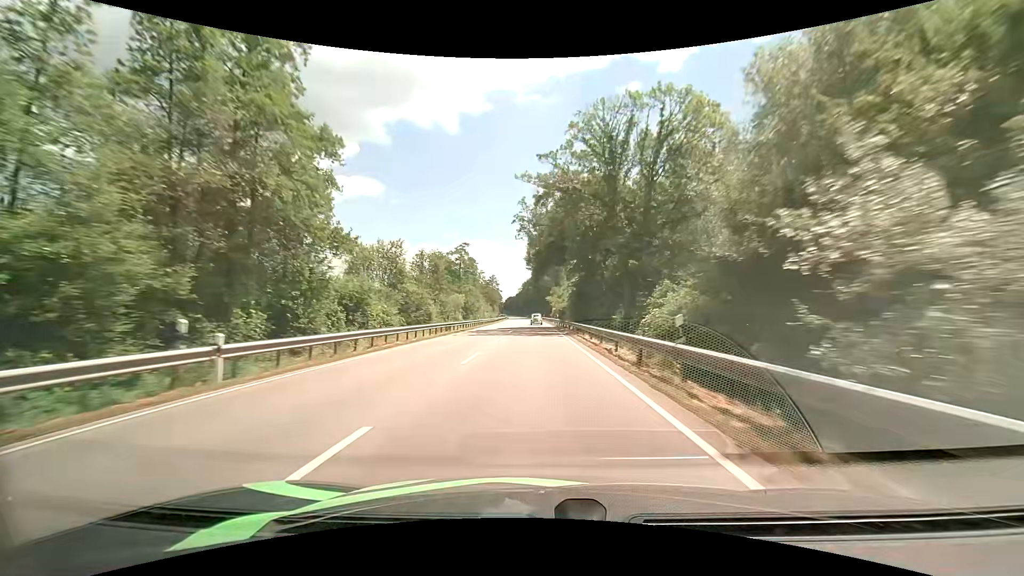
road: primary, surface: asphalt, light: Day
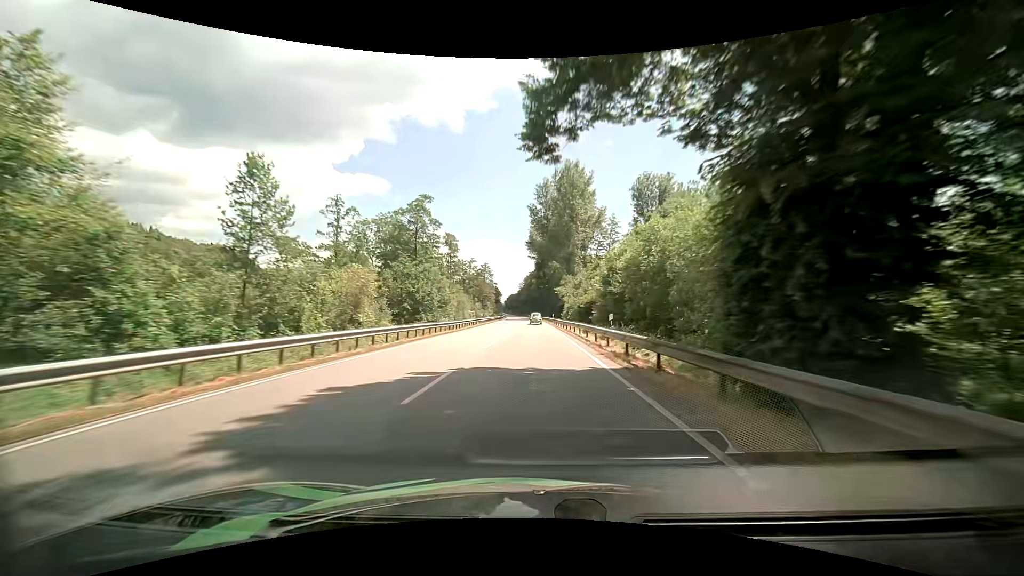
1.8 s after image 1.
(-0.3, +42.1) m; -1°
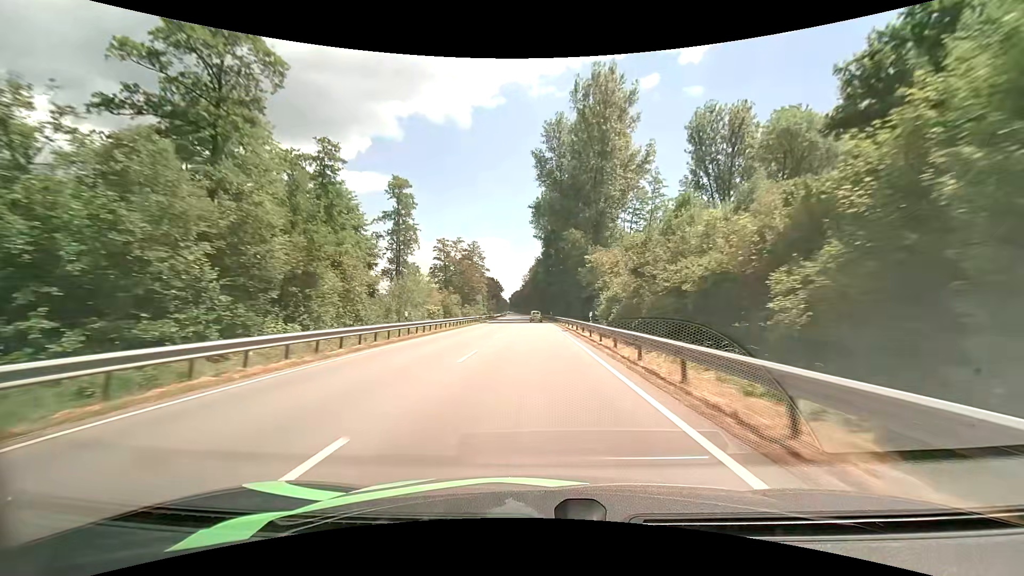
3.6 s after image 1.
(0.0, +42.0) m; -1°
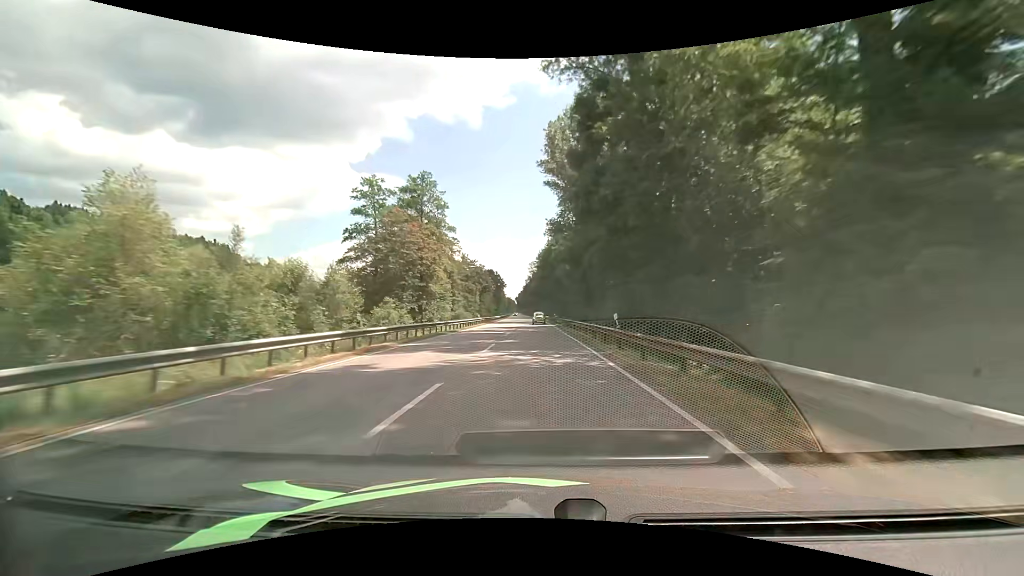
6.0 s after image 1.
(-0.4, +55.5) m; -1°
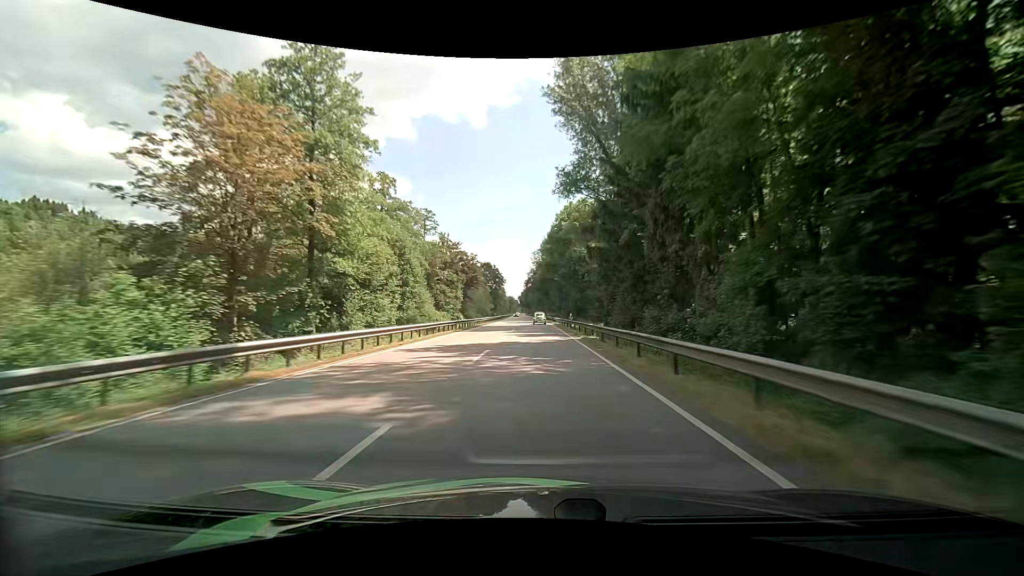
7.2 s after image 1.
(0.0, +27.2) m; 0°
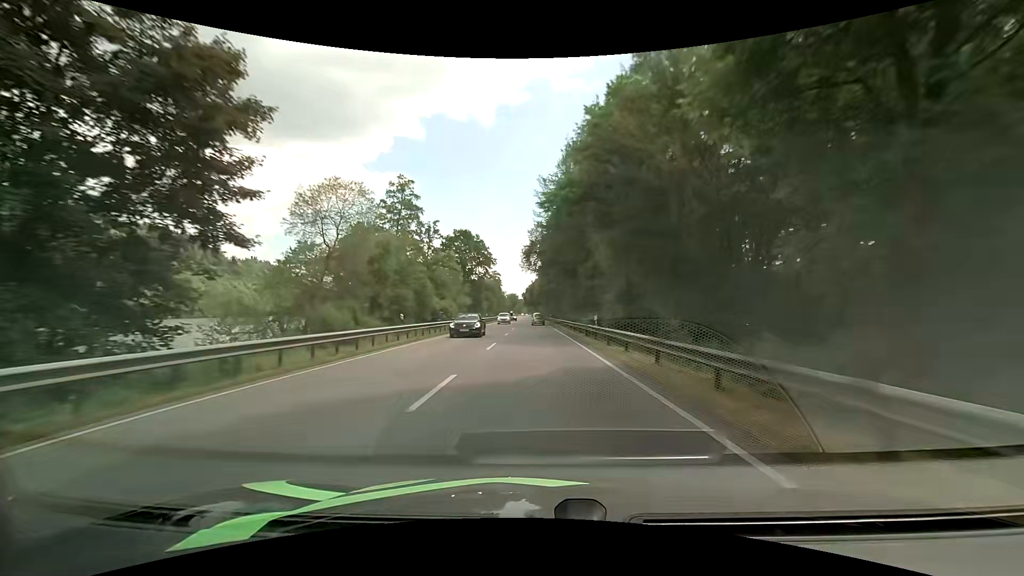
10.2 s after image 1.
(-1.0, +66.7) m; -1°
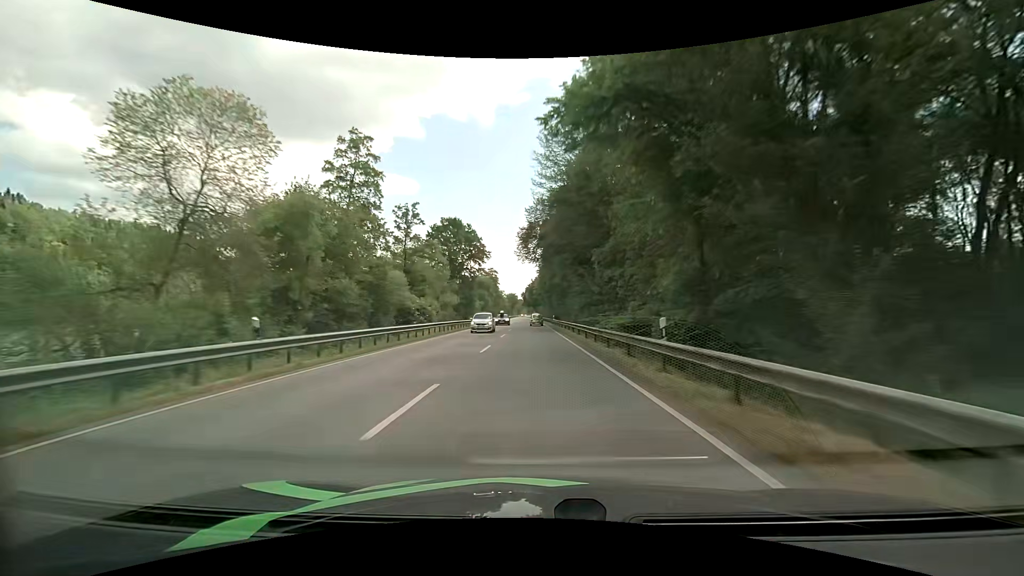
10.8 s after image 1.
(0.0, +13.2) m; 0°
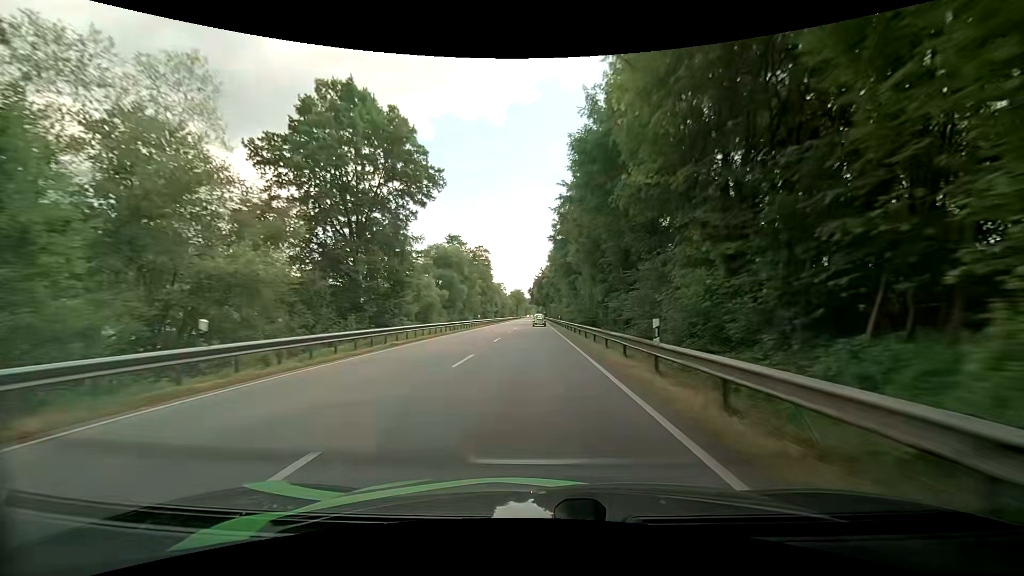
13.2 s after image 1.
(-0.3, +52.4) m; -1°
